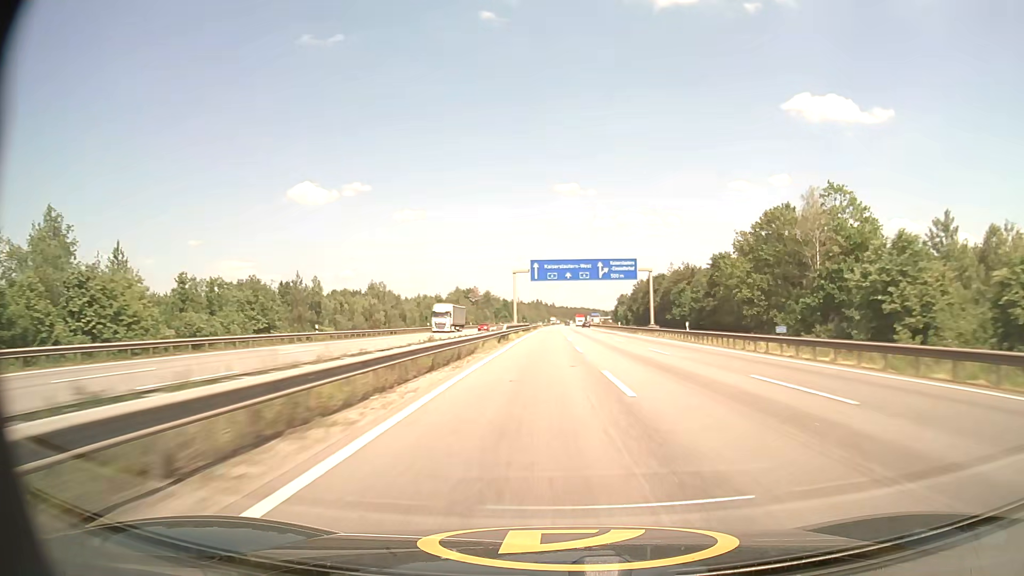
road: motorway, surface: asphalt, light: Day
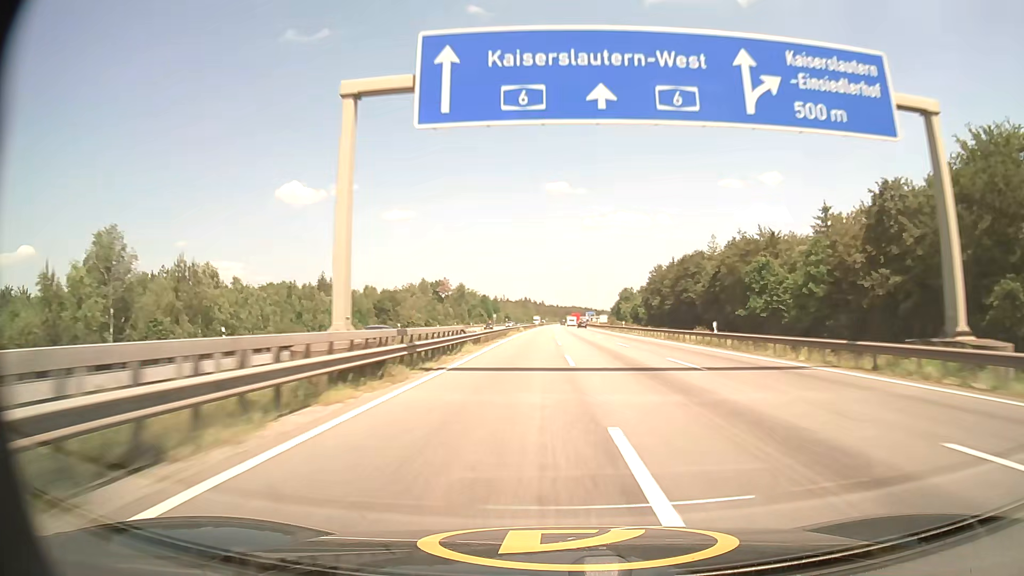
(+0.5, +63.9) m; +1°
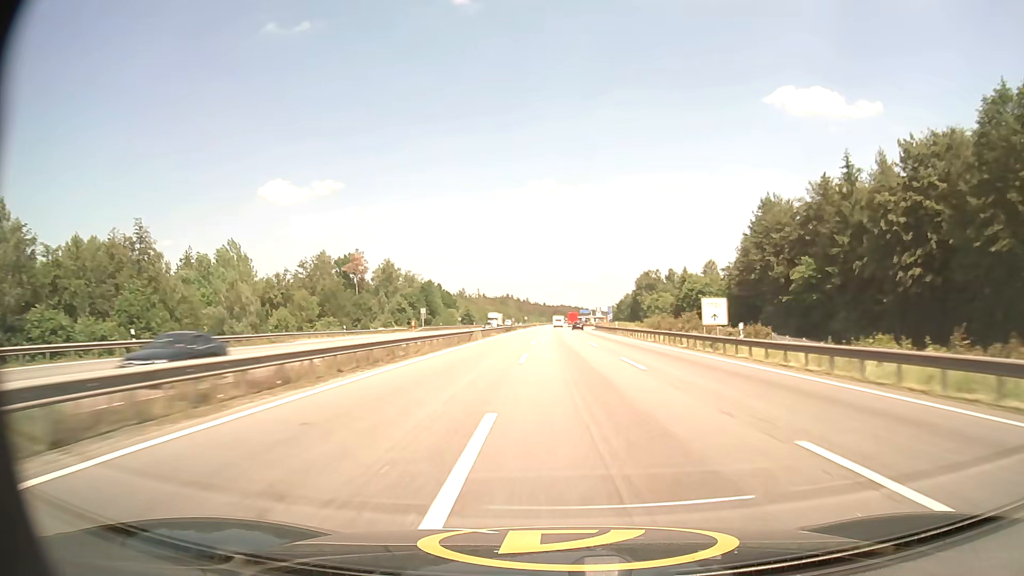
(+1.3, +106.8) m; +1°
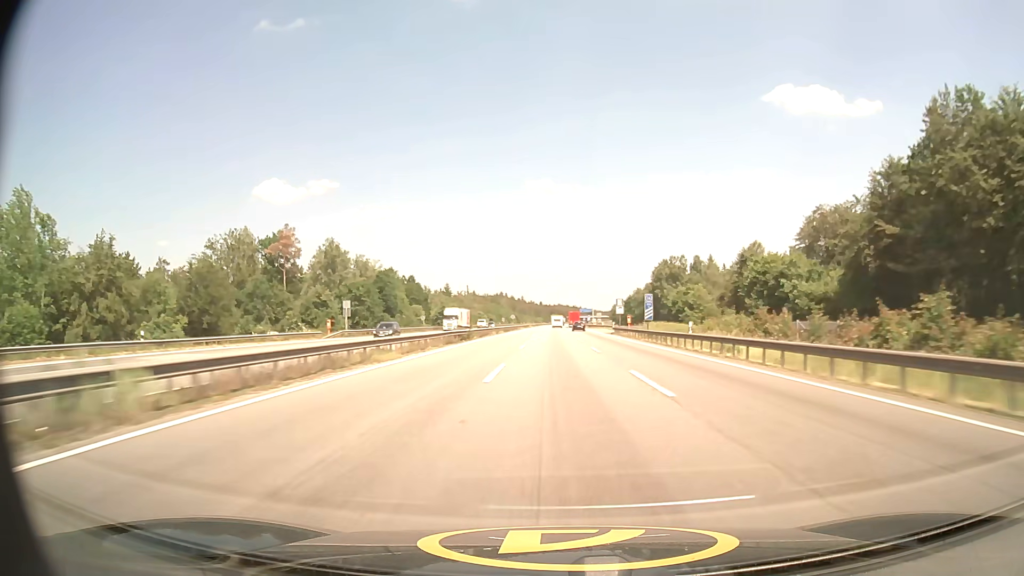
(+0.1, +42.9) m; 0°
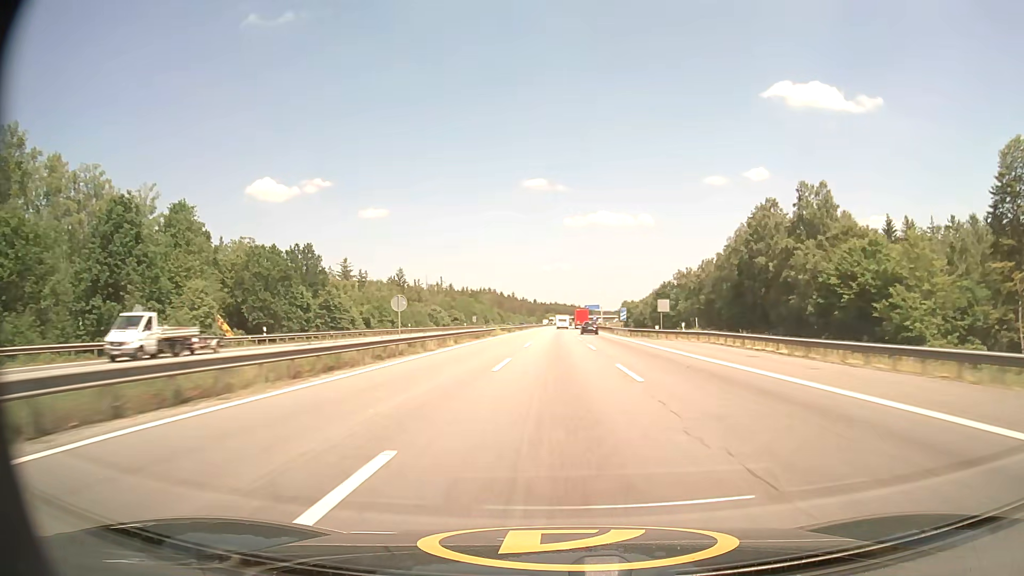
(+0.3, +86.3) m; 0°
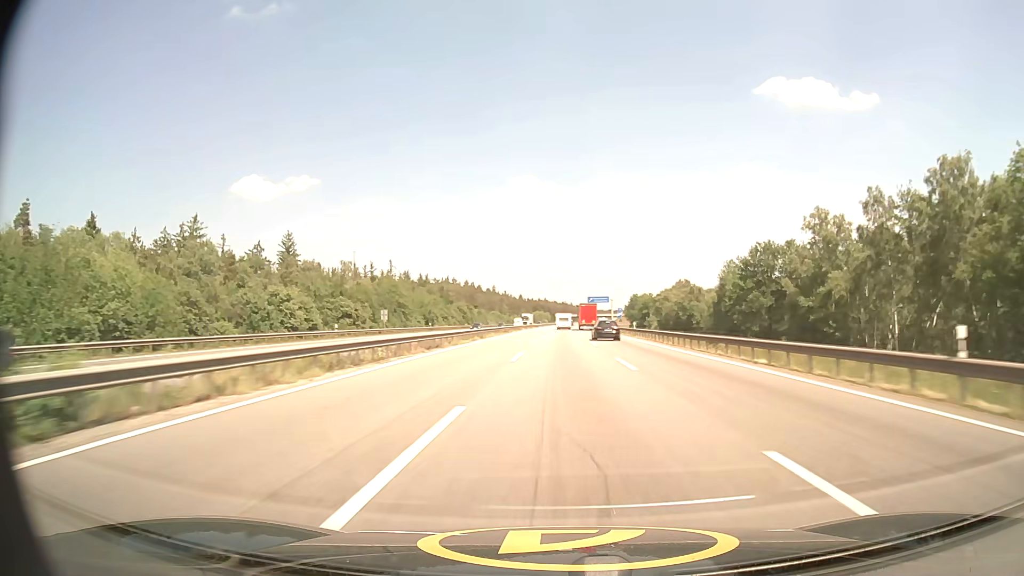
(+0.6, +86.5) m; +1°
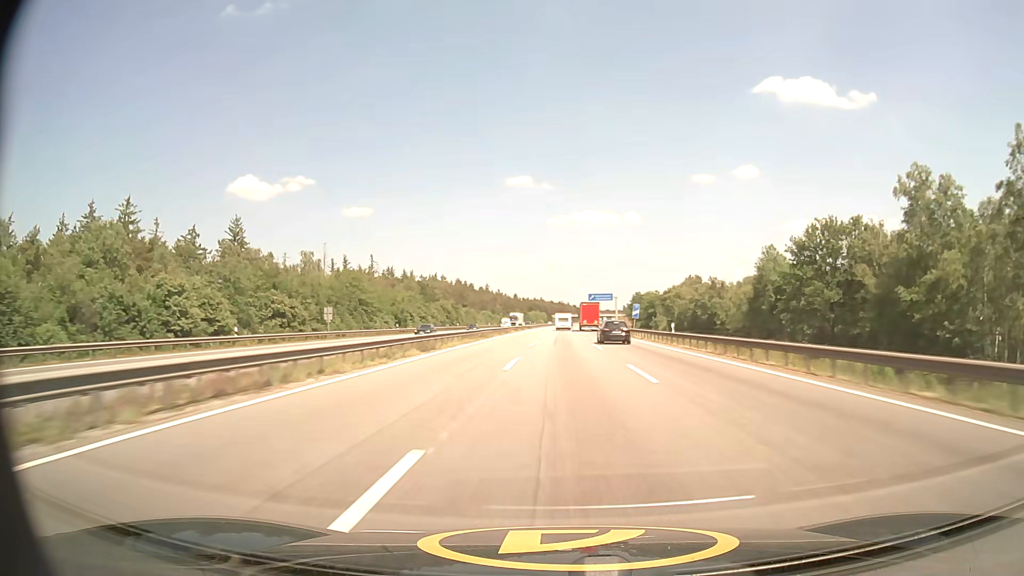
(+0.1, +21.6) m; 0°
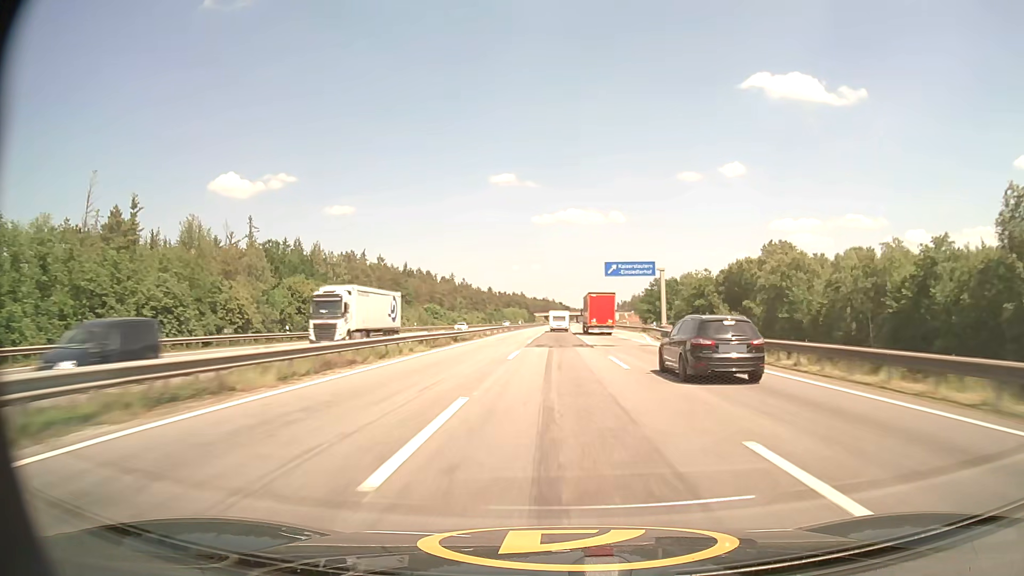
(+1.0, +85.4) m; +1°
(0, +10) (0, +20) (0, +30) (0, +40) (0, +50) (0, +60) (0, +70) (+1, +80) (+1, +90) (+1, +100) m
